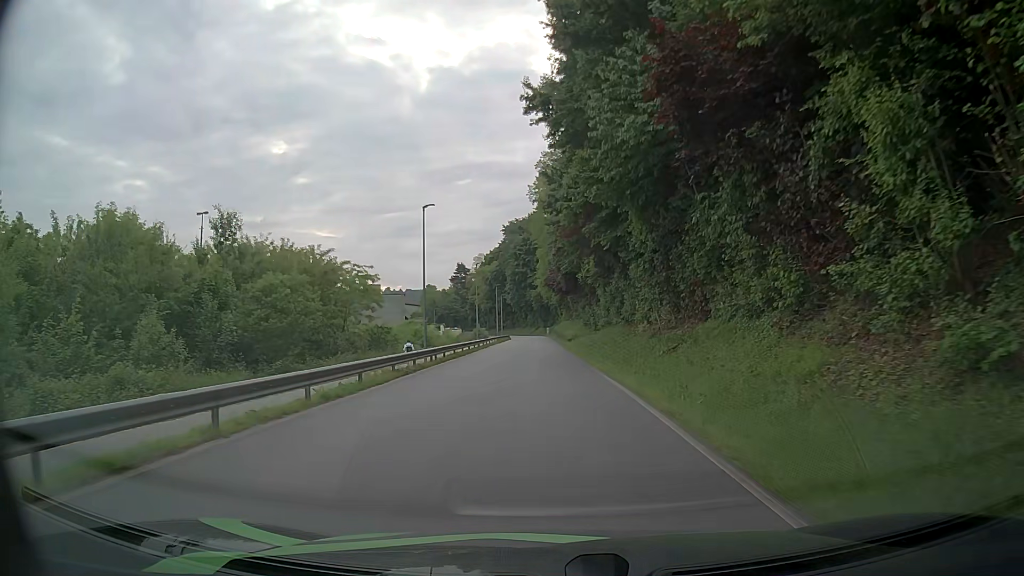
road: residential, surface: asphalt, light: Day
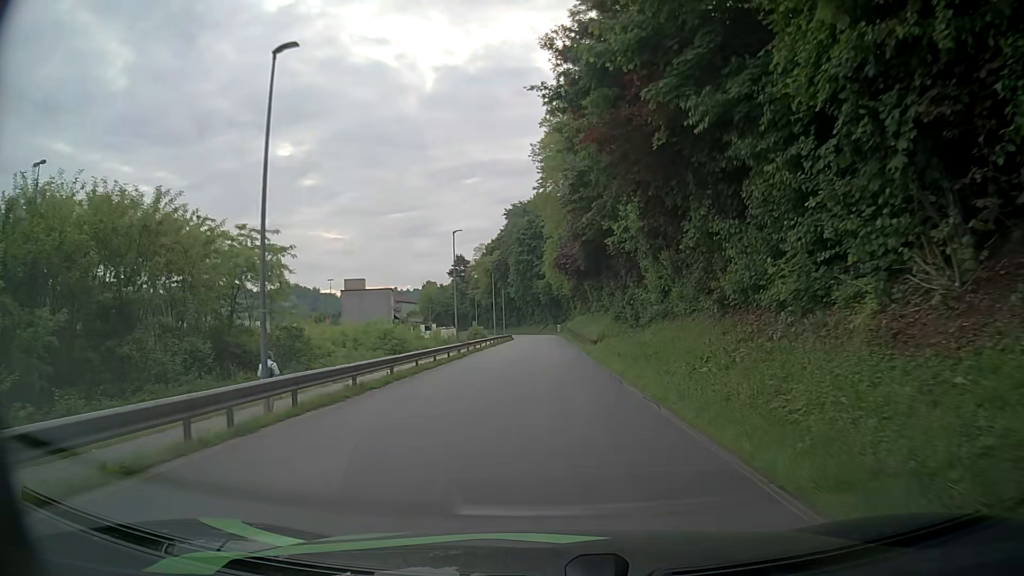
(-0.4, +20.8) m; -1°
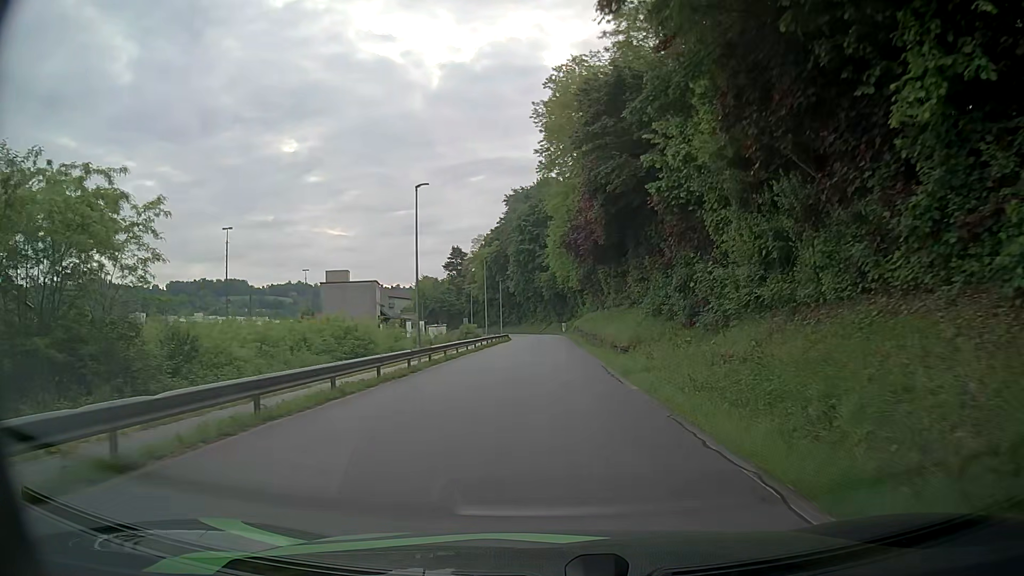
(-0.1, +13.9) m; -1°
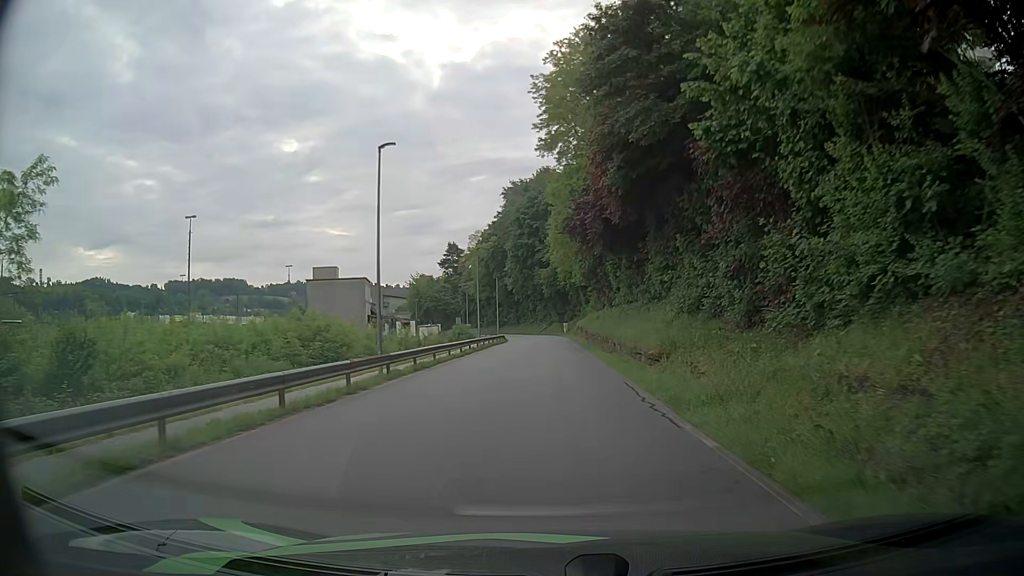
(0.0, +7.0) m; -1°
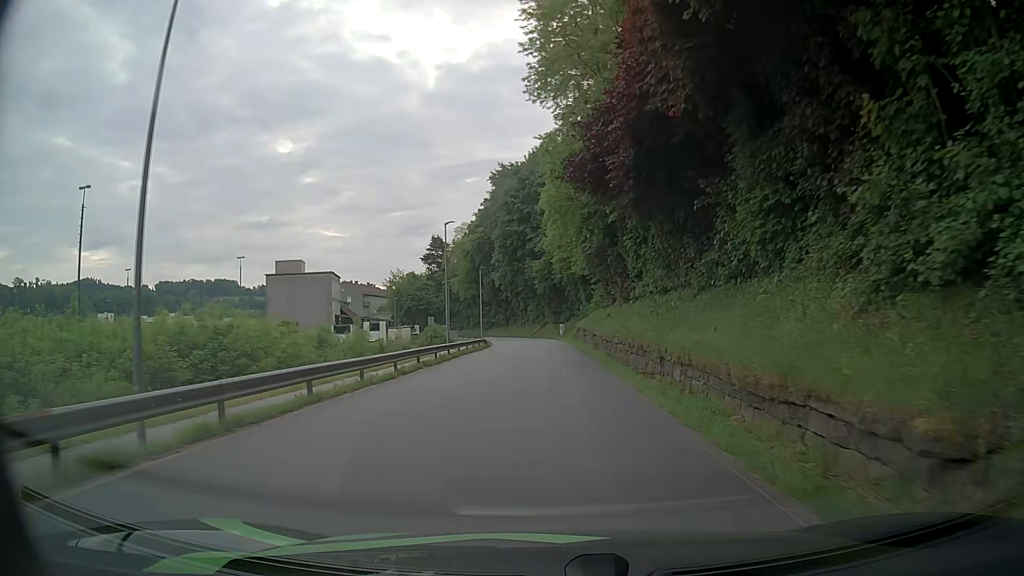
(+0.3, +14.1) m; +1°
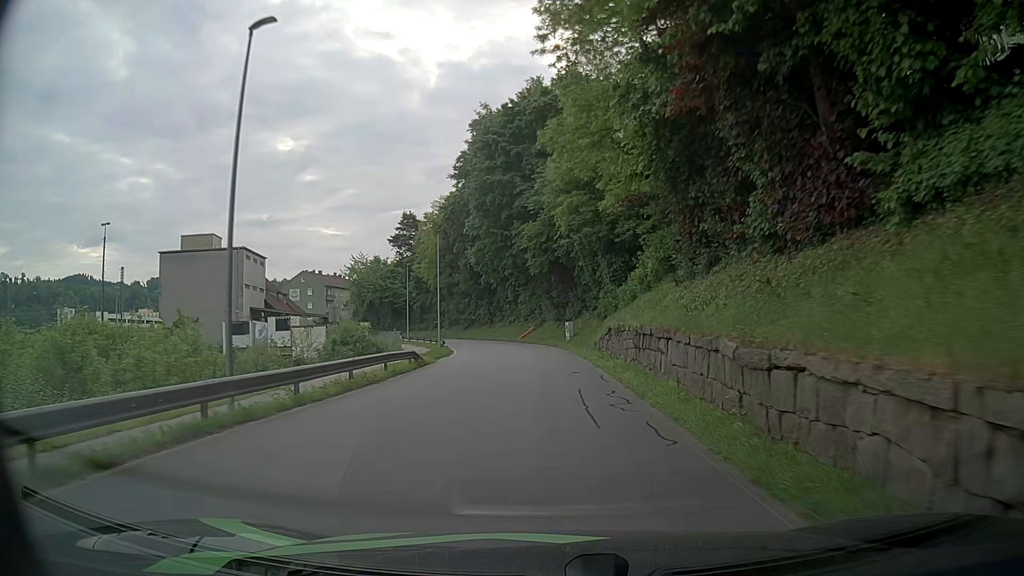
(+0.1, +28.4) m; 0°
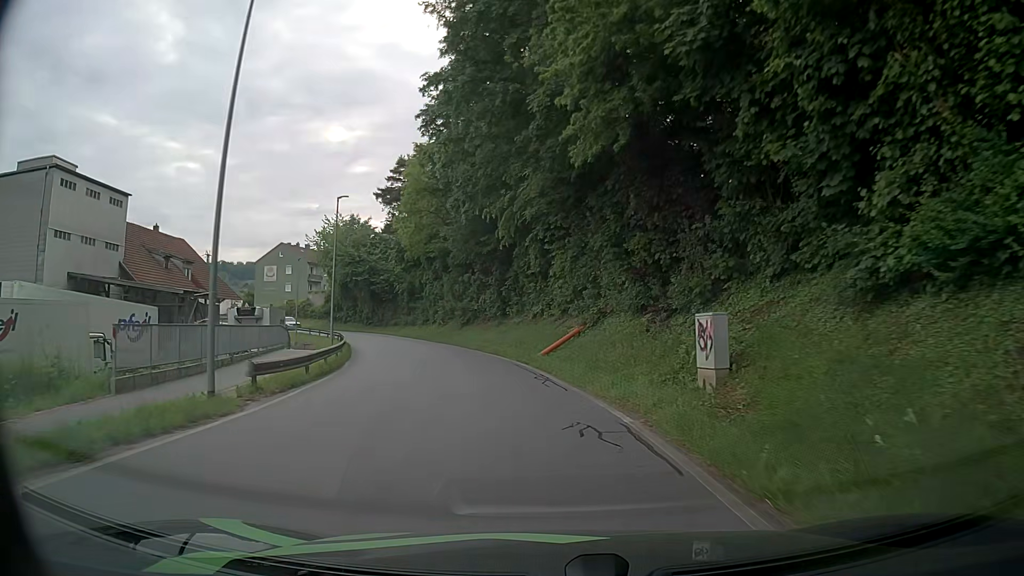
(-0.4, +34.9) m; -4°
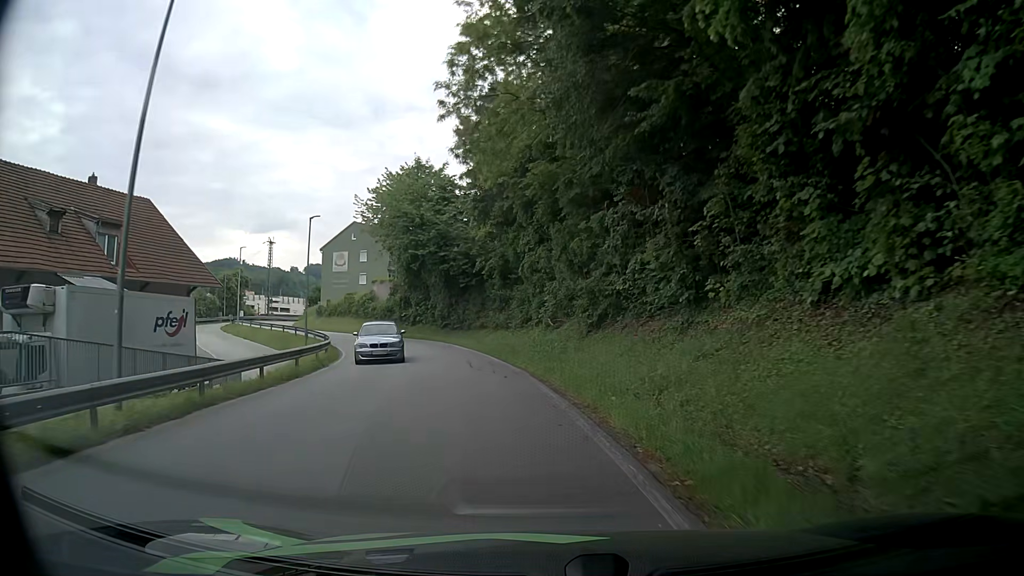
(-2.6, +26.8) m; -11°
(0, +10) (-1, +20) (-4, +30) (-7, +39) (-11, +48) (-17, +56) (-23, +64) (-29, +73) (-32, +82) (-33, +92) m
